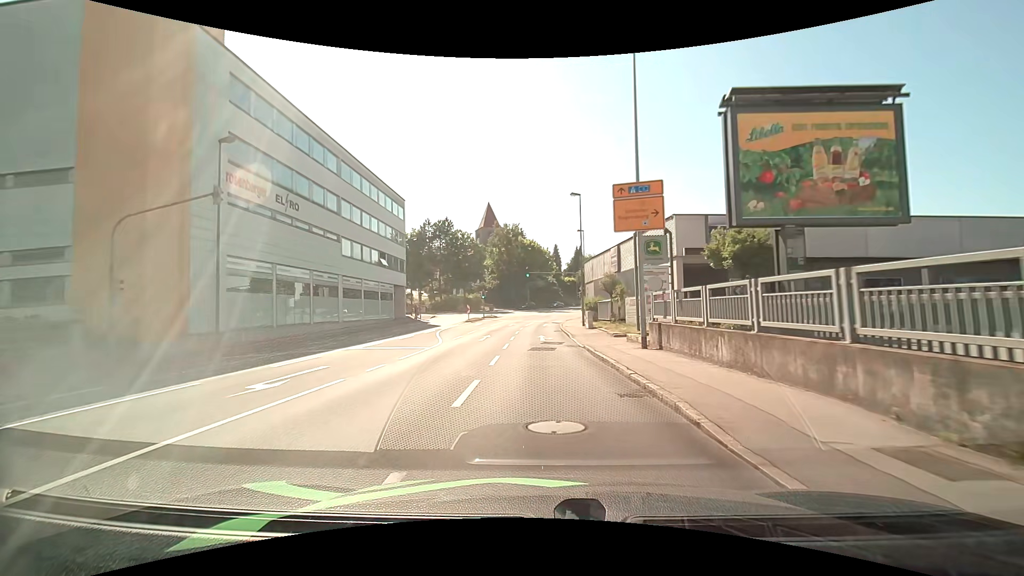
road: tertiary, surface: asphalt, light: Day
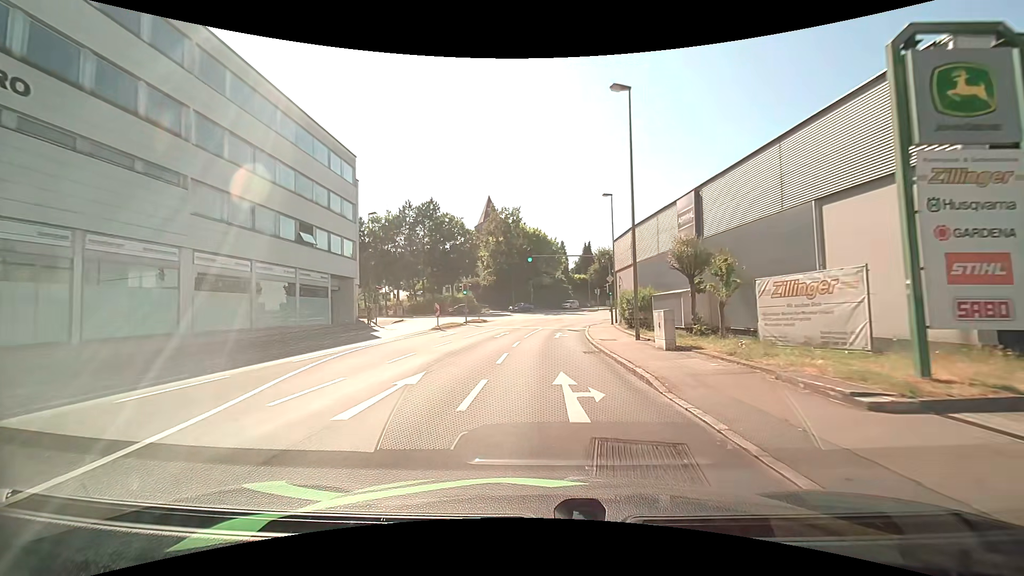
(-0.3, +18.3) m; -1°
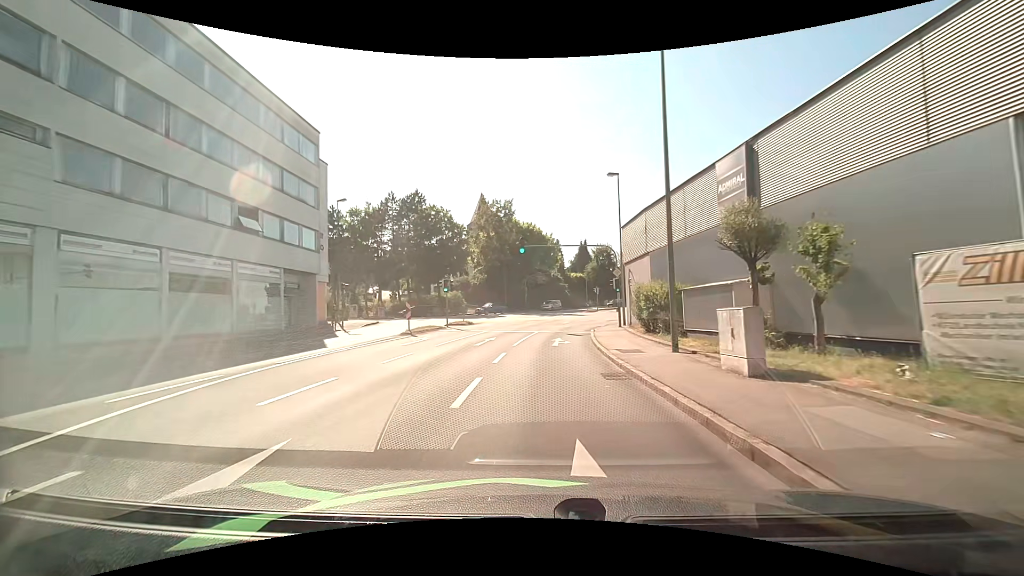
(0.0, +6.0) m; 0°
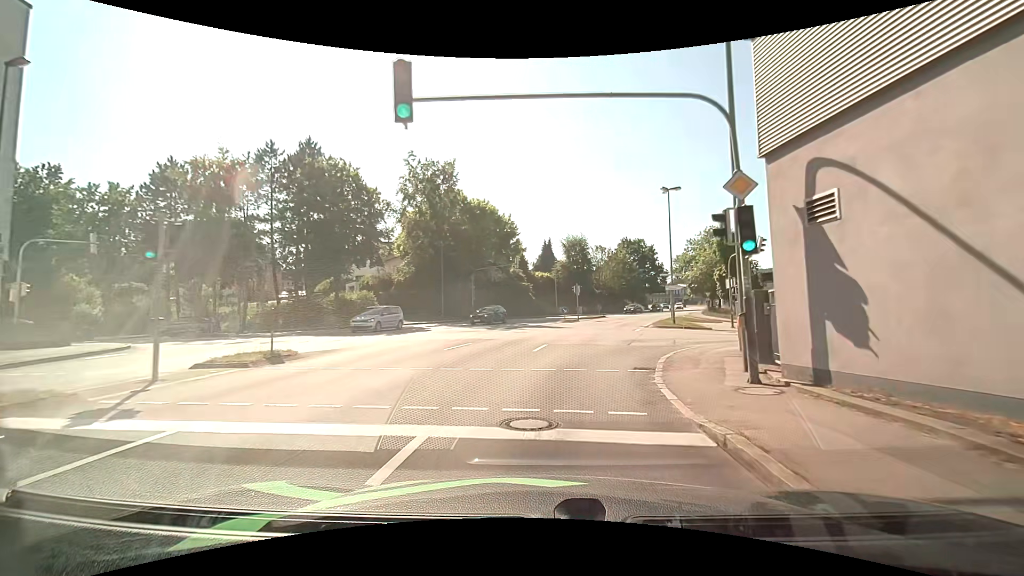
(+0.8, +23.4) m; +3°
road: tertiary_link
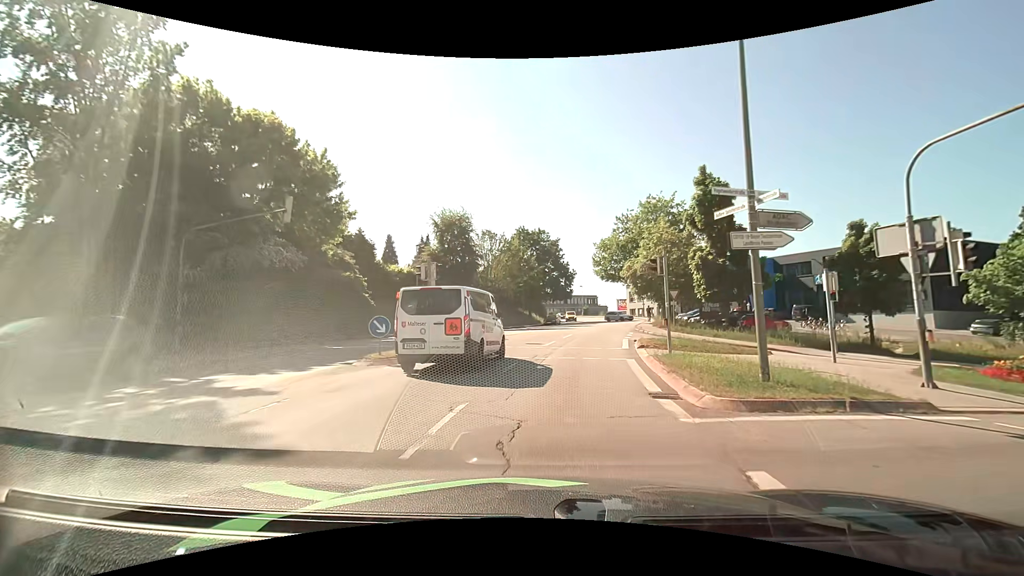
(+3.9, +28.3) m; +15°
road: tertiary
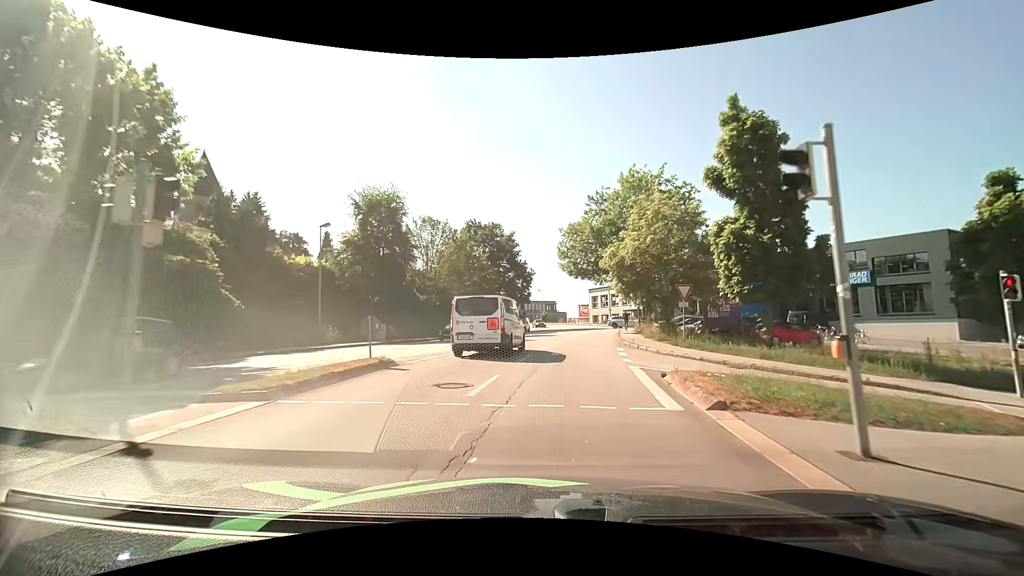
(+0.5, +11.8) m; +5°
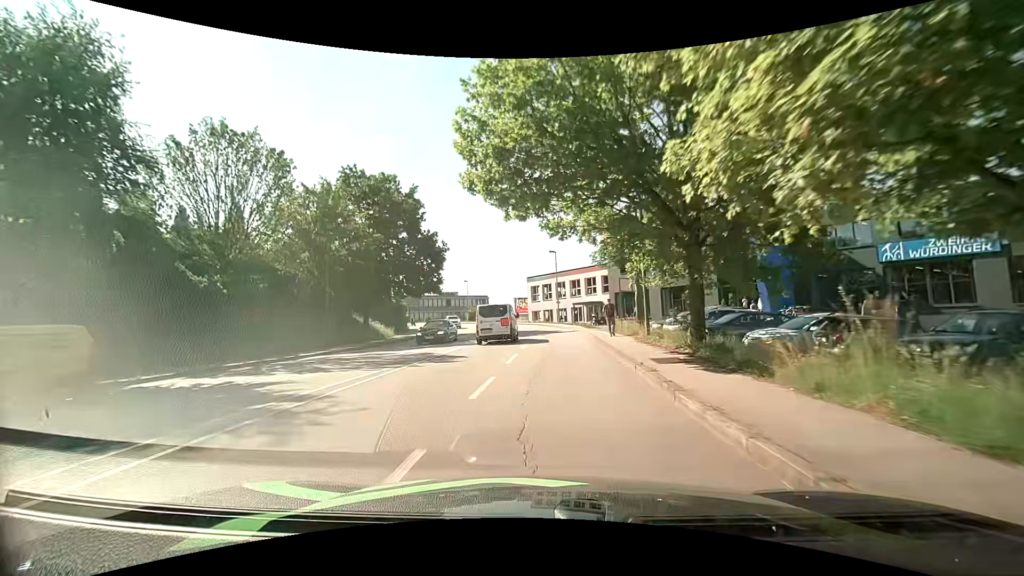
(+1.8, +23.9) m; +6°
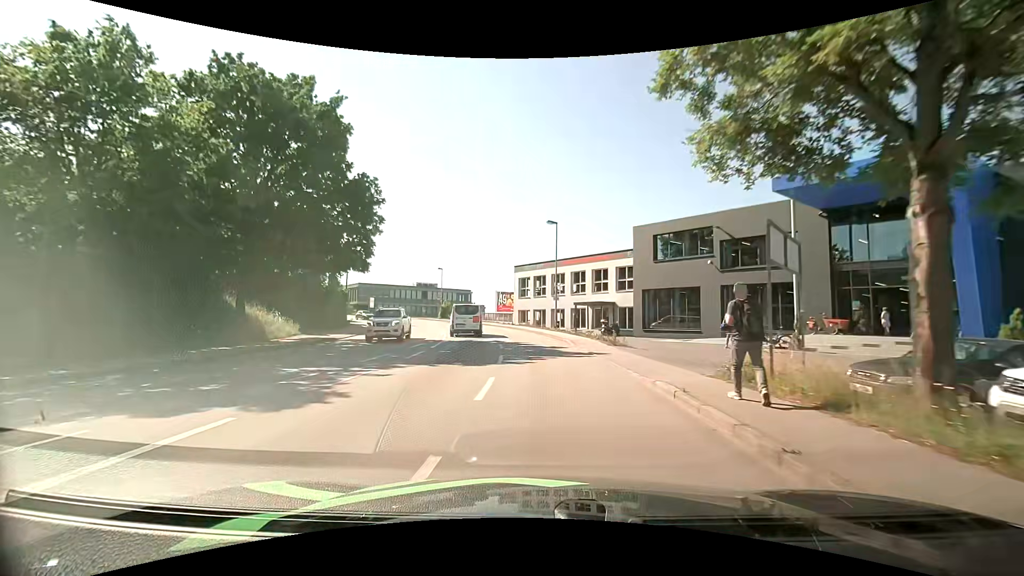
(+0.6, +18.4) m; +3°
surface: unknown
(0, +10) (0, +20) (-1, +30) (-3, +40) (-6, +49) (-9, +59) (-13, +68) (-18, +76) (-24, +85) (-31, +92) m
